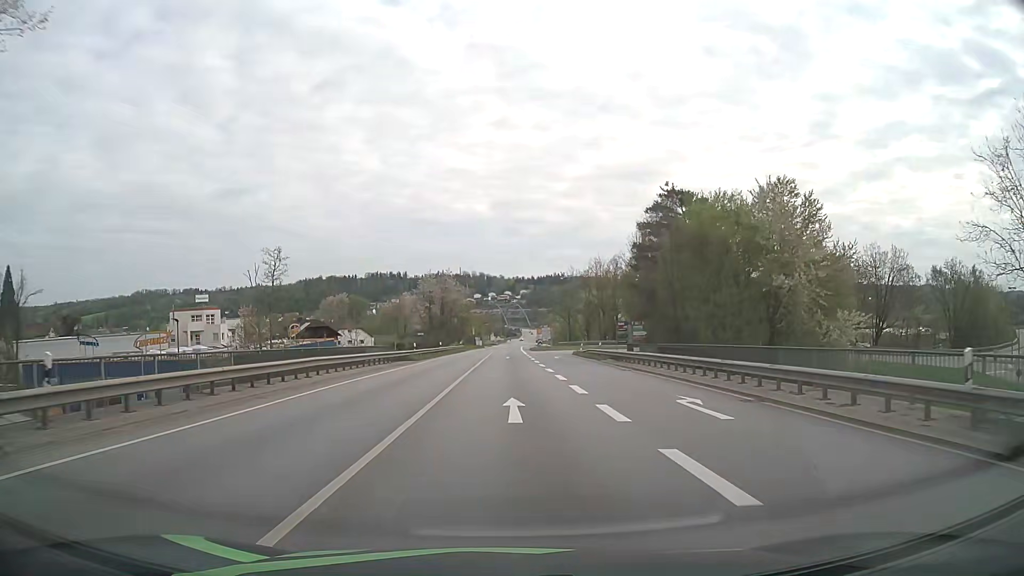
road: primary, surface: asphalt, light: Day
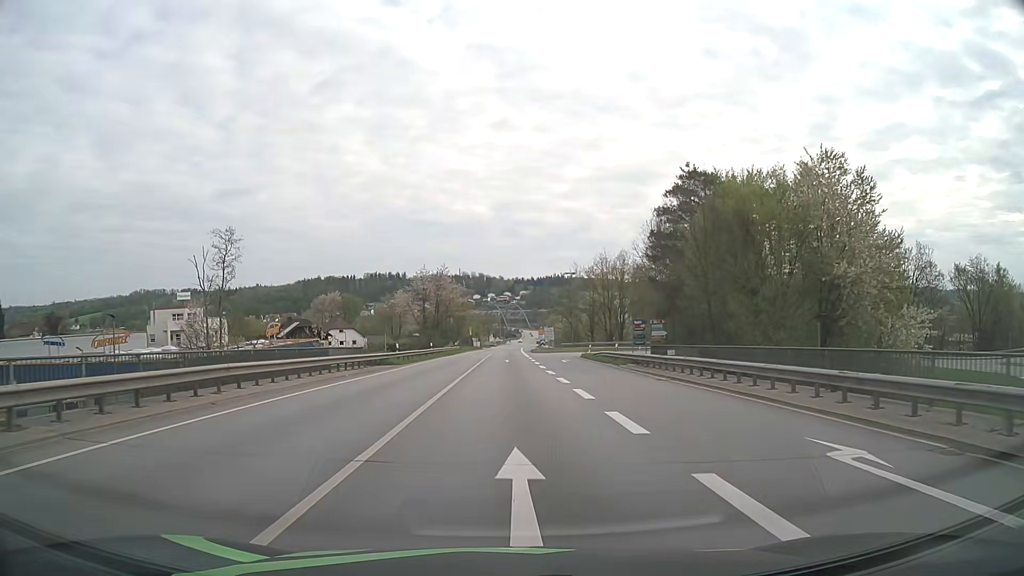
(0.0, +7.7) m; 0°
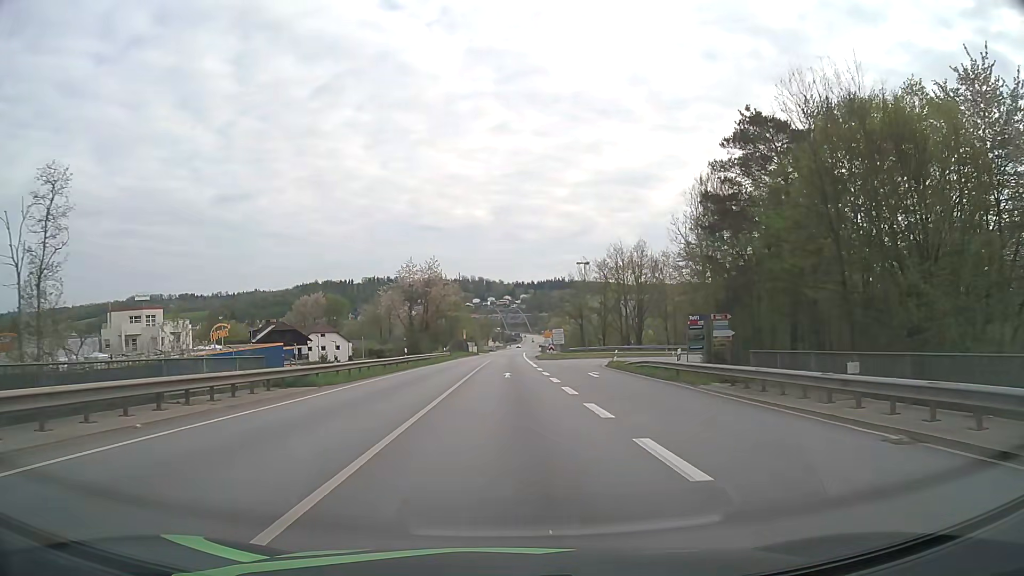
(-0.1, +15.2) m; 0°
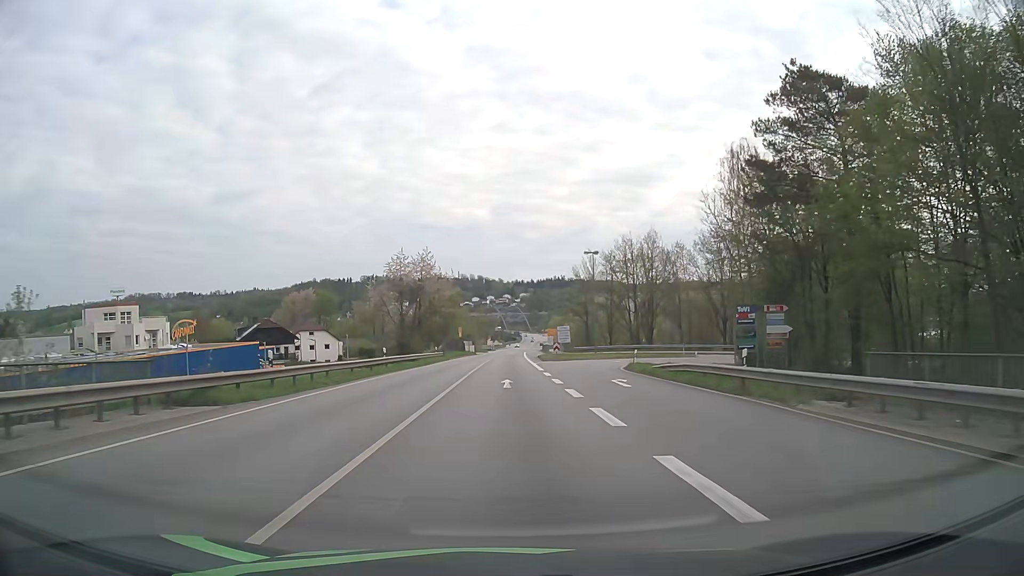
(0.0, +7.6) m; 0°
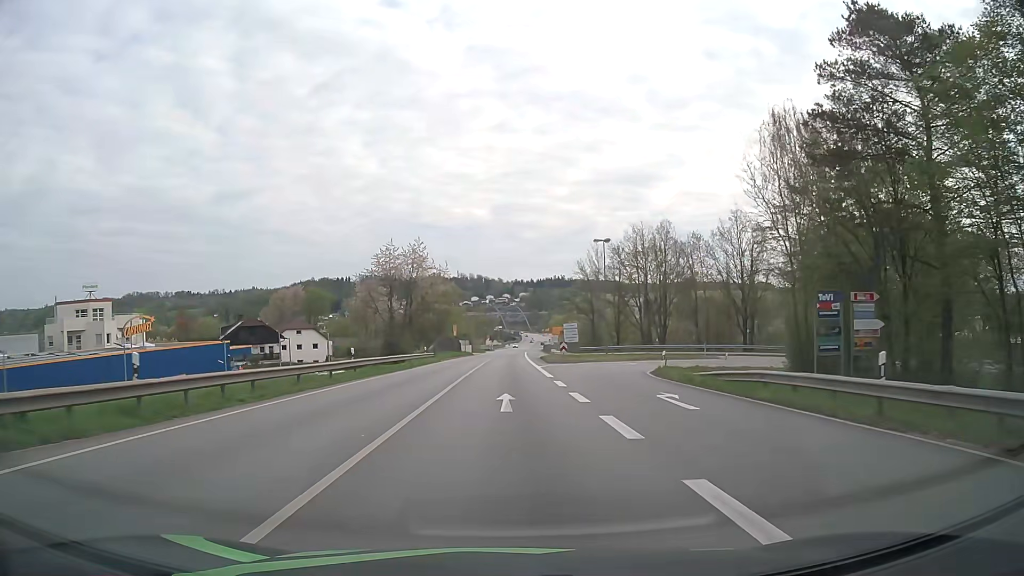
(0.0, +7.6) m; 0°
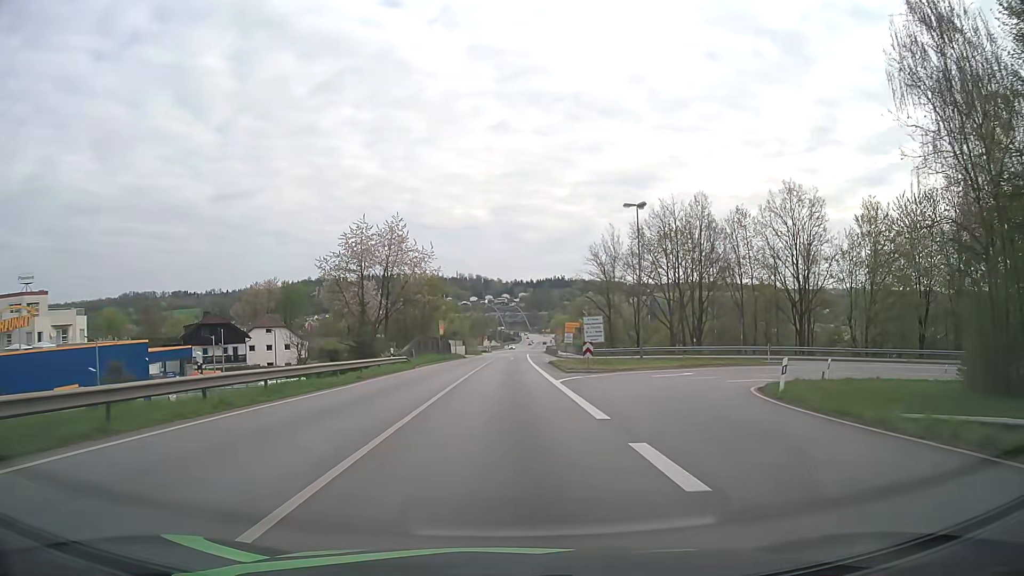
(0.0, +15.3) m; 0°
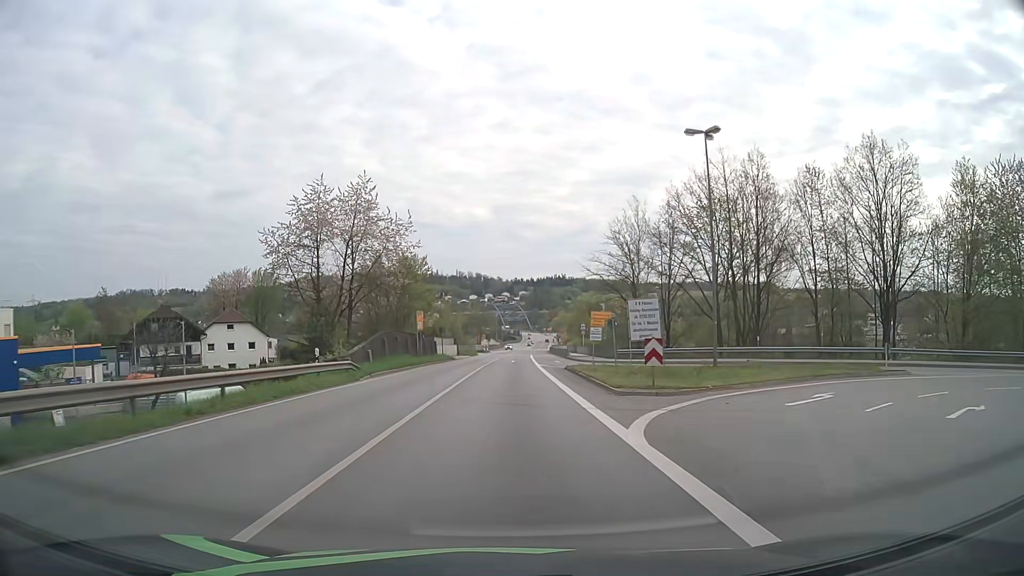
(0.0, +15.3) m; 0°
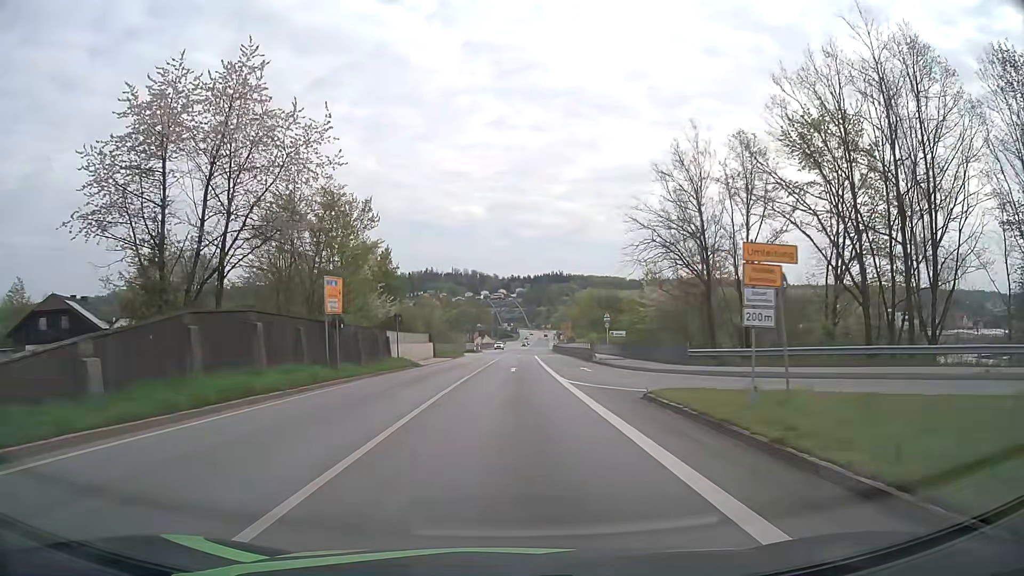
(+0.1, +23.0) m; +1°
(0, +10) (0, +20) (0, +30) (0, +40) (0, +50) (+1, +60) (+1, +70) (+1, +80) (+2, +90) (+3, +100) m
